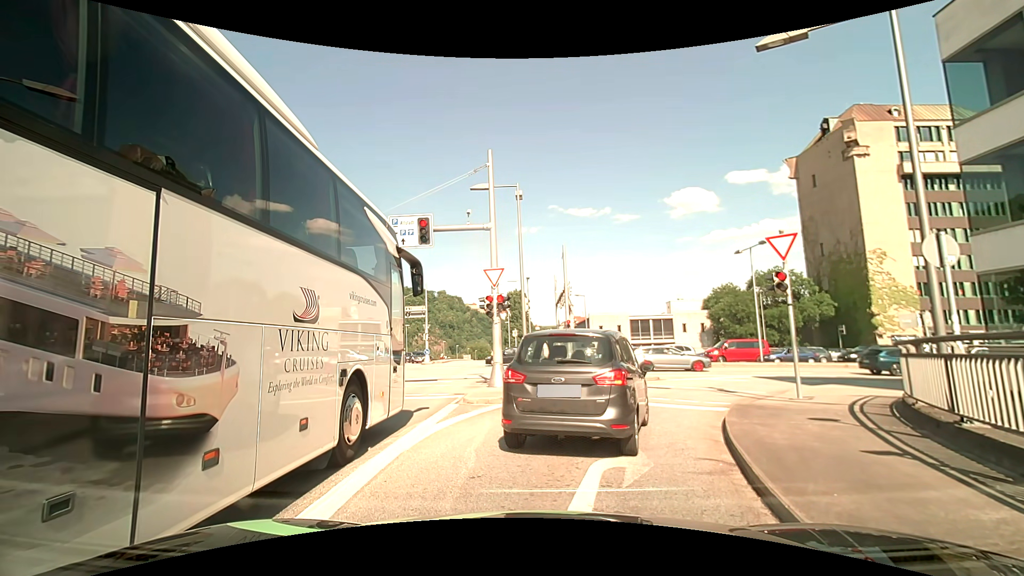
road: primary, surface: asphalt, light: Day
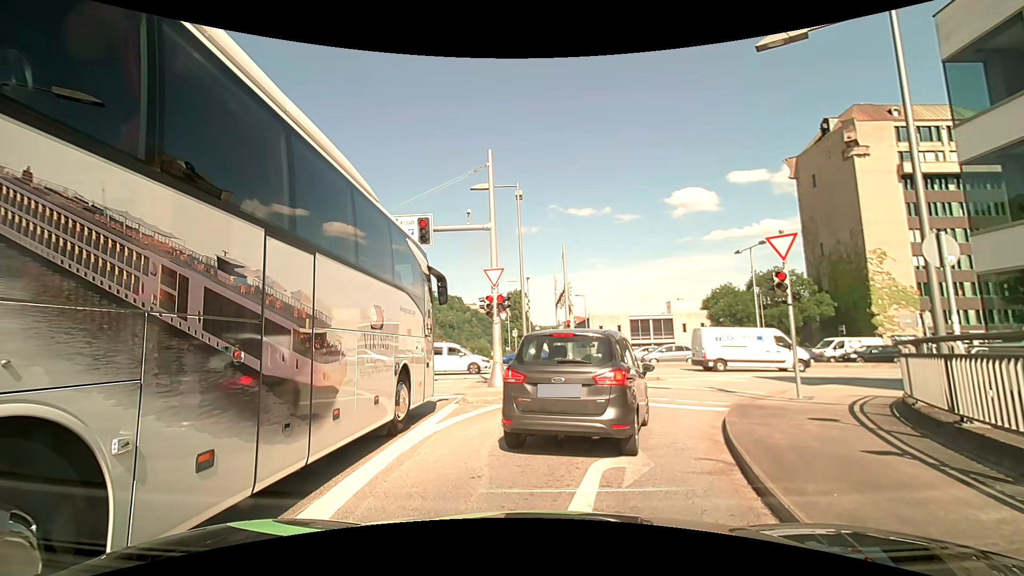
(0.0, 0.0) m; 0°
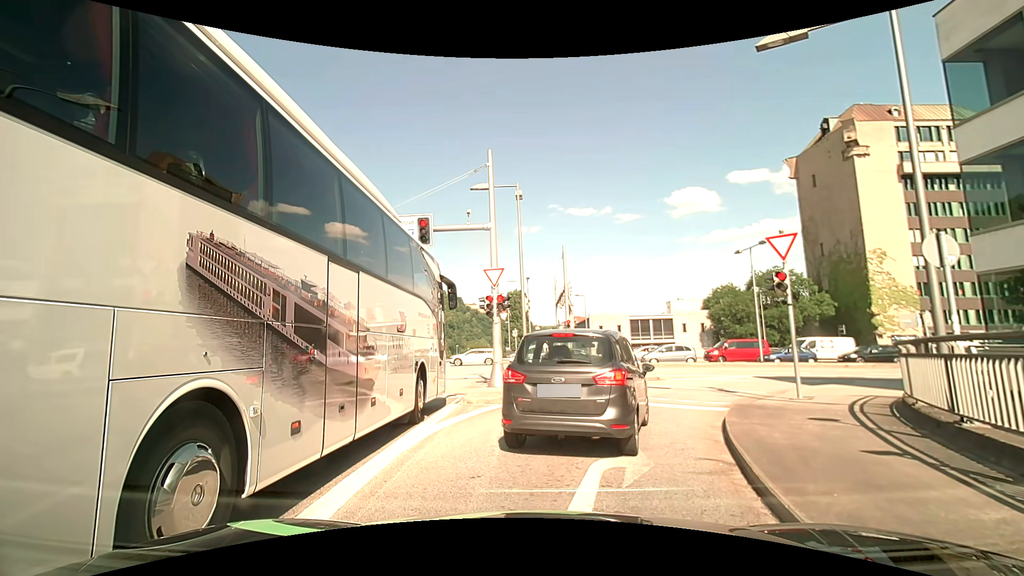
(0.0, 0.0) m; 0°
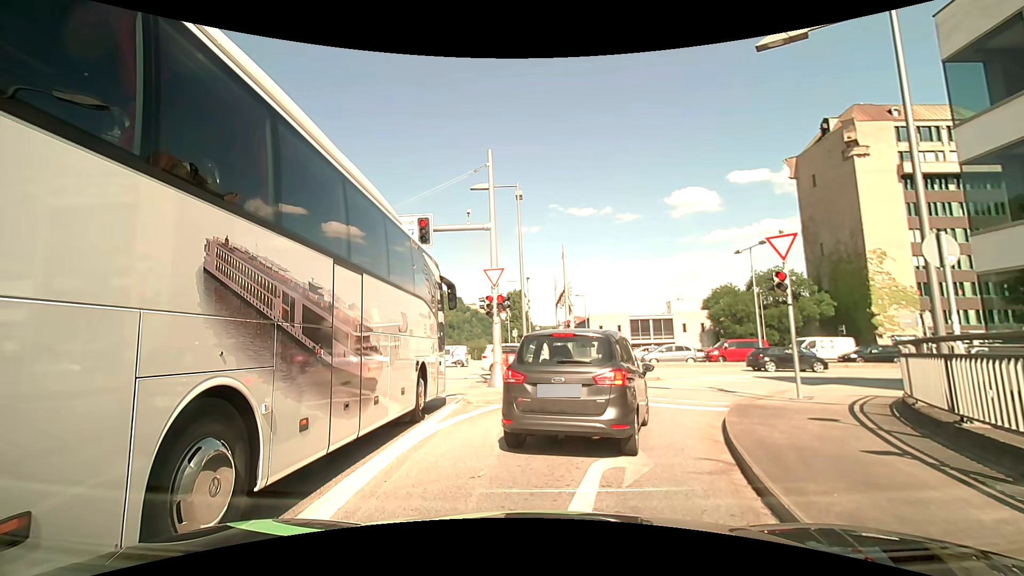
(0.0, 0.0) m; 0°
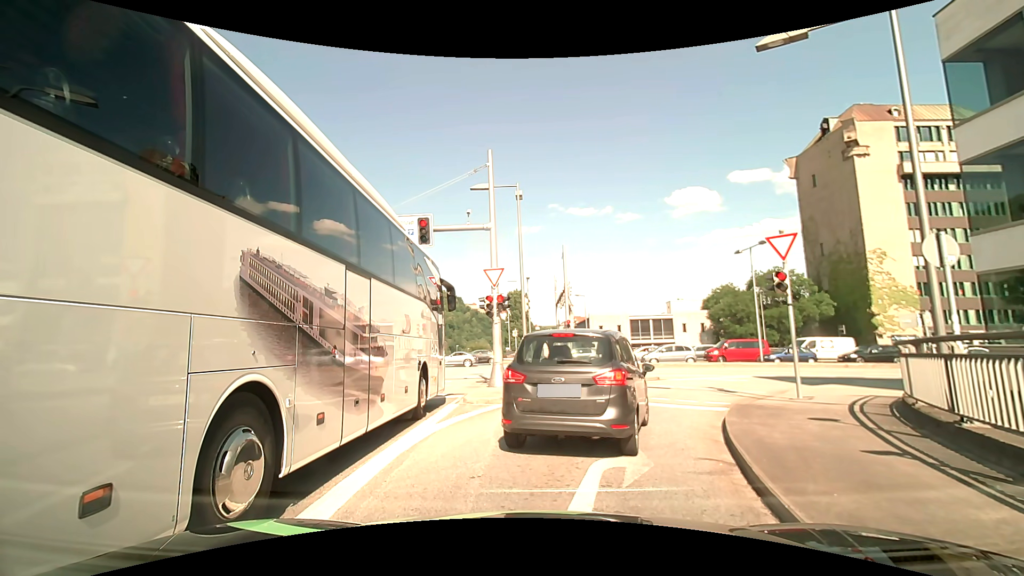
(0.0, 0.0) m; 0°
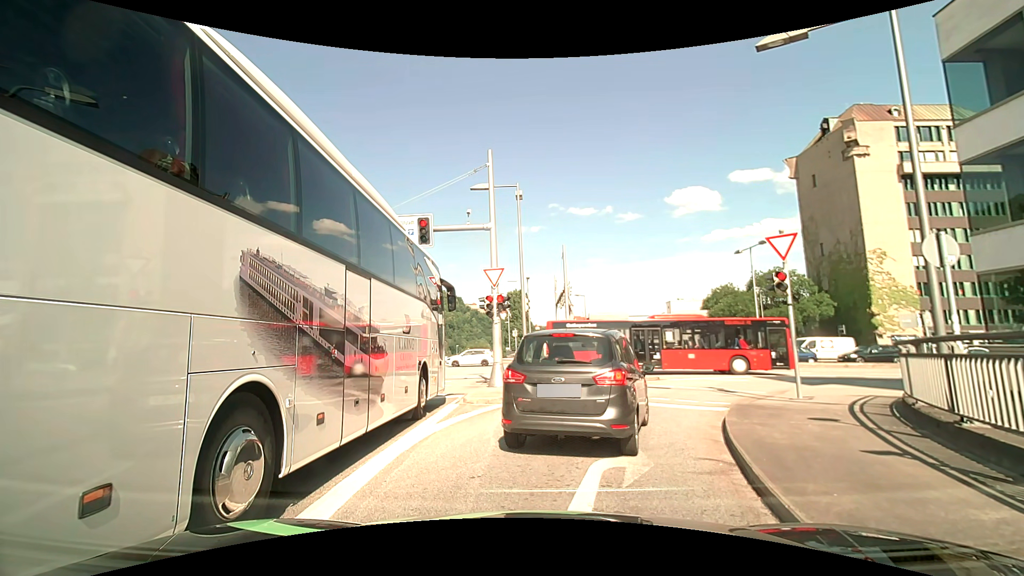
(0.0, 0.0) m; 0°
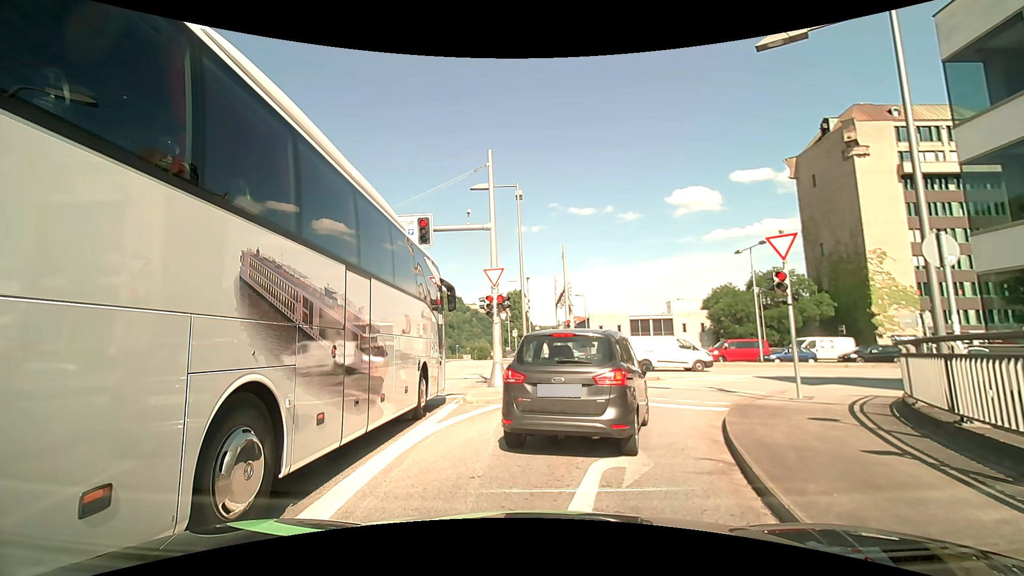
(0.0, 0.0) m; 0°
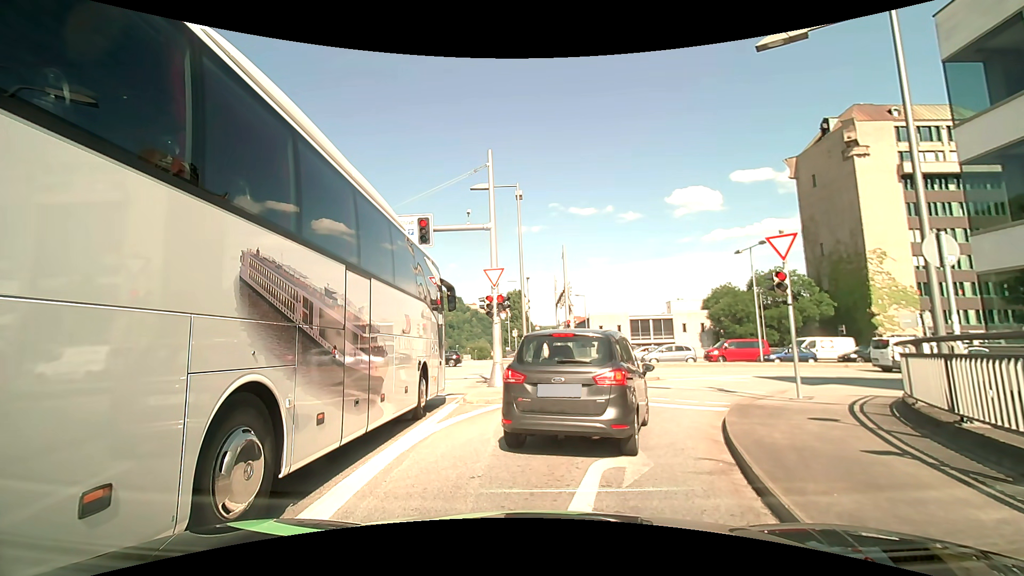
(0.0, 0.0) m; 0°
